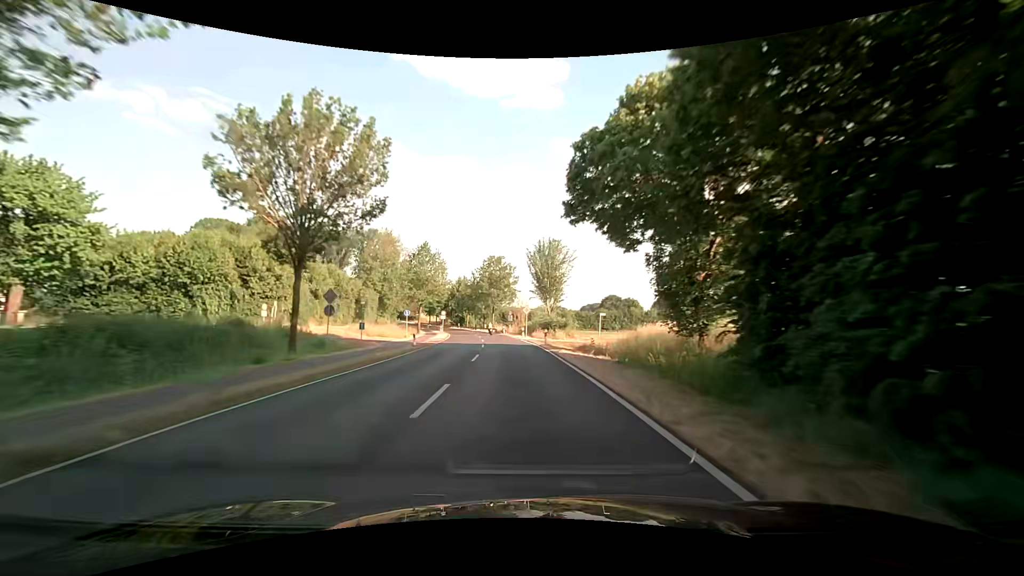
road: secondary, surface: asphalt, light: Day
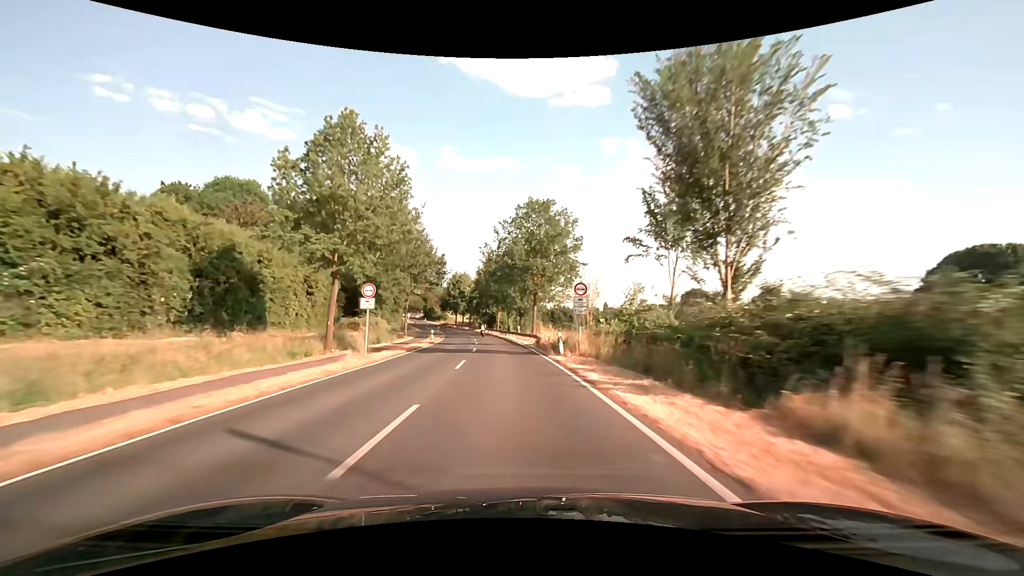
(-2.4, +47.1) m; -6°
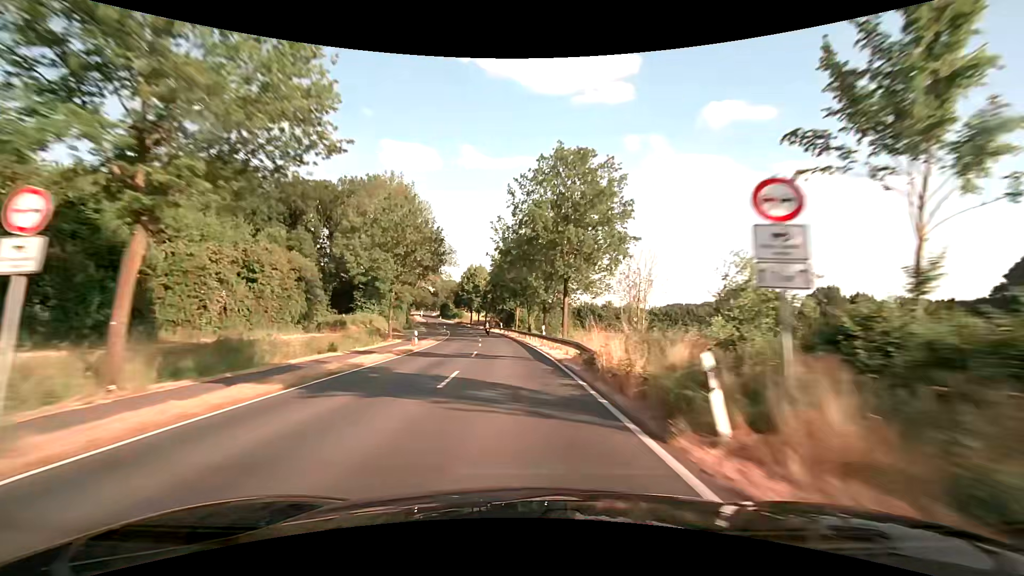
(-0.3, +15.8) m; -2°
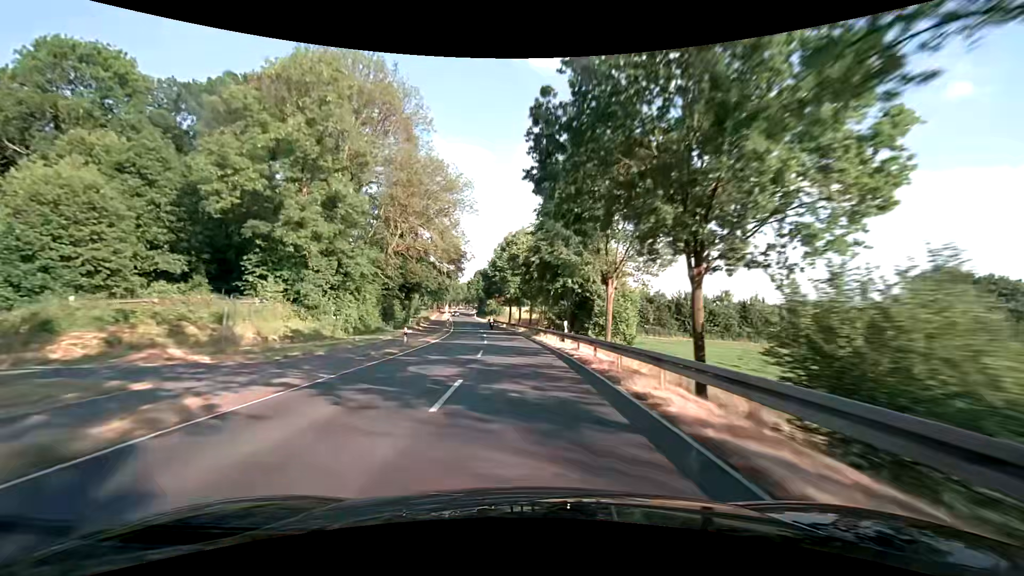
(-2.7, +47.7) m; -6°
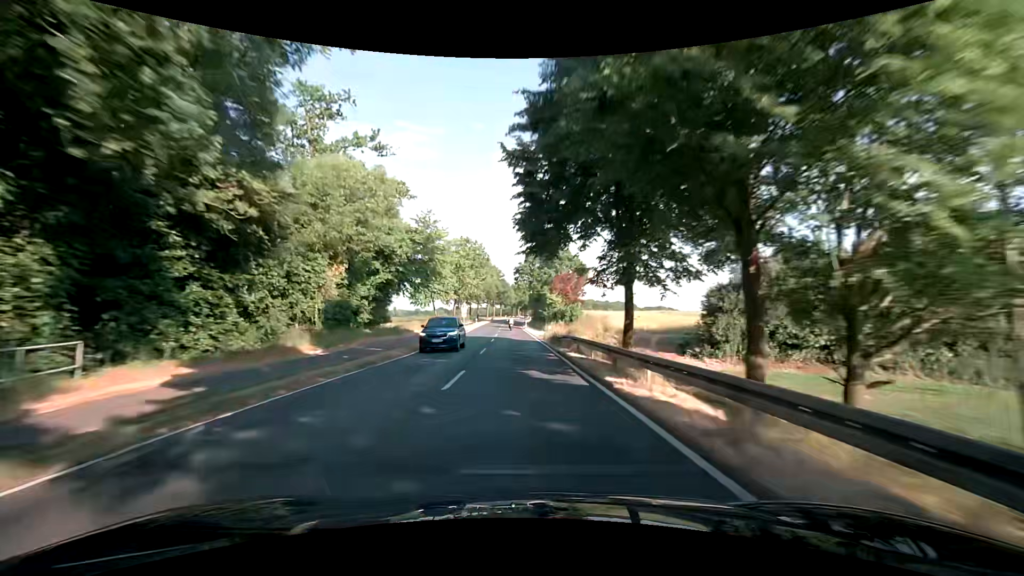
(-4.2, +63.9) m; -7°
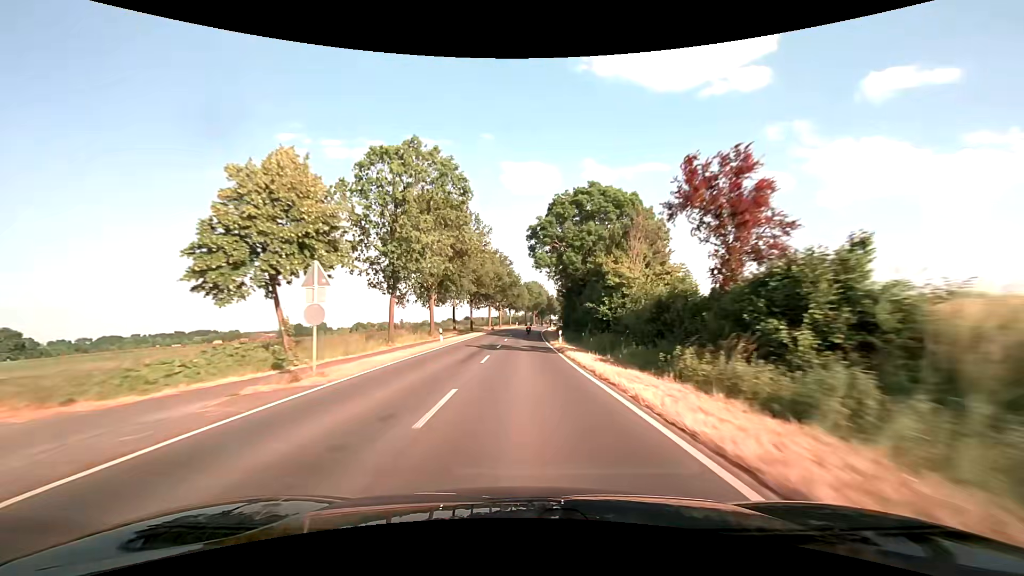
(-1.3, +47.9) m; -2°
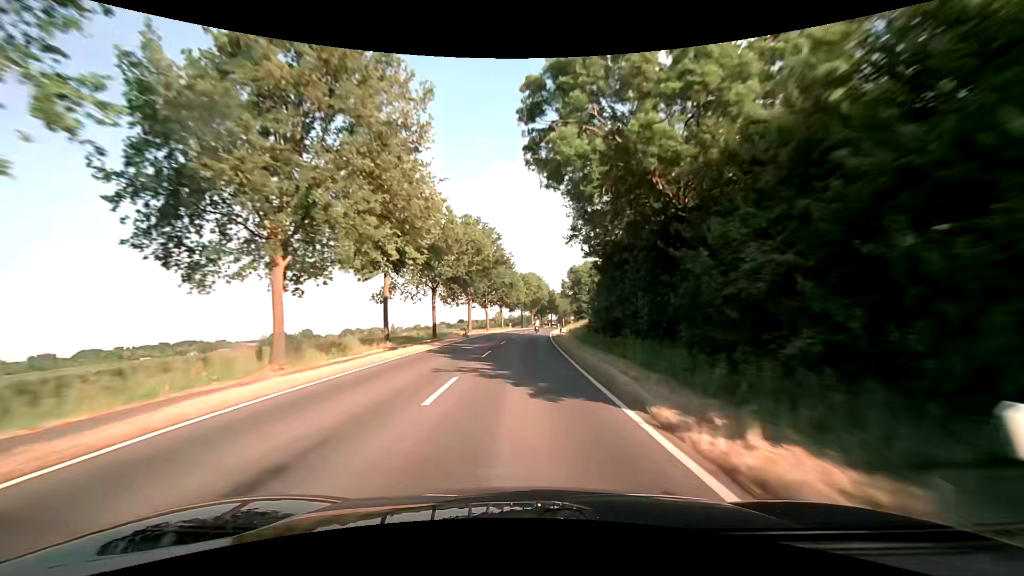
(+0.1, +31.6) m; 0°
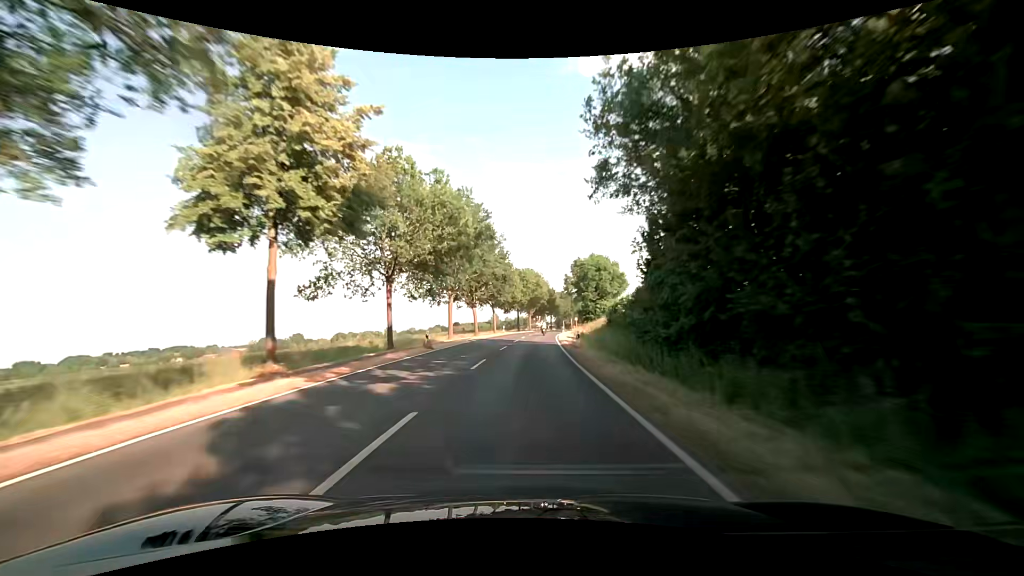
(+0.1, +15.7) m; 0°
(0, +10) (0, +20) (0, +30) (+1, +40) (+1, +50) (+2, +60) (+3, +70) (+4, +80) (+5, +90) (+7, +100) m
